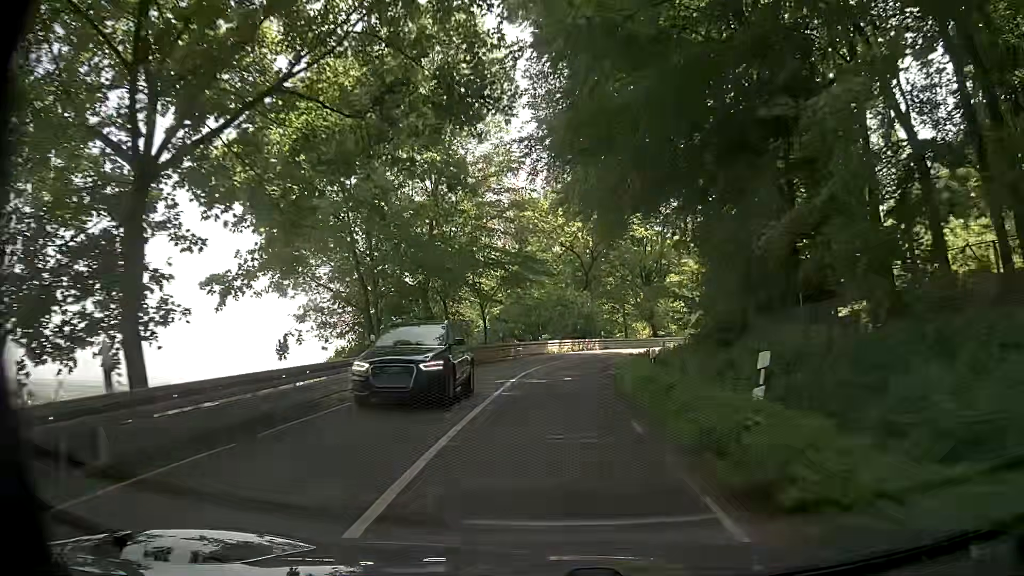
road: secondary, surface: asphalt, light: Day
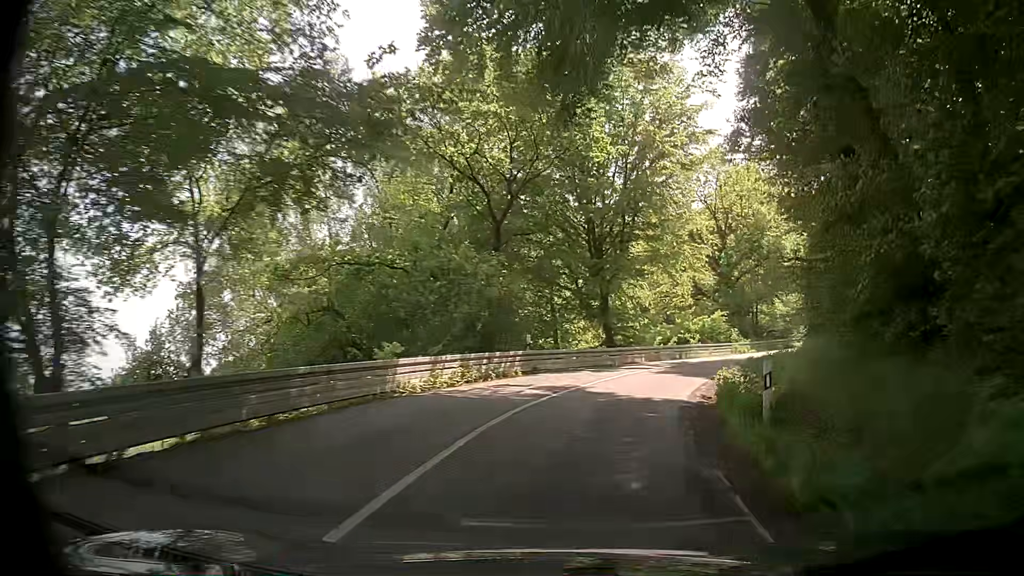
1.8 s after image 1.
(+0.8, +25.1) m; +8°
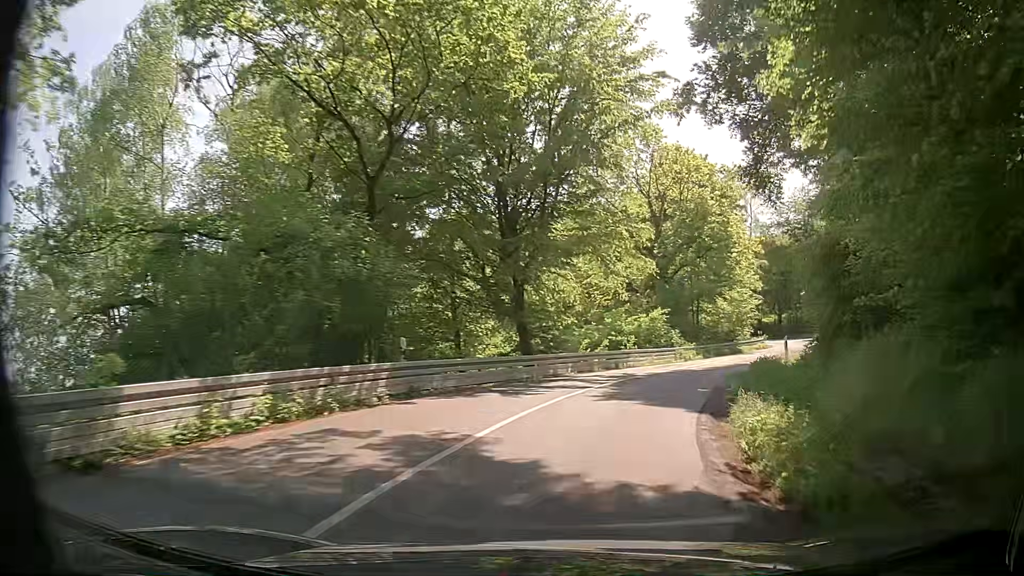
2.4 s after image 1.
(+0.4, +8.1) m; +6°
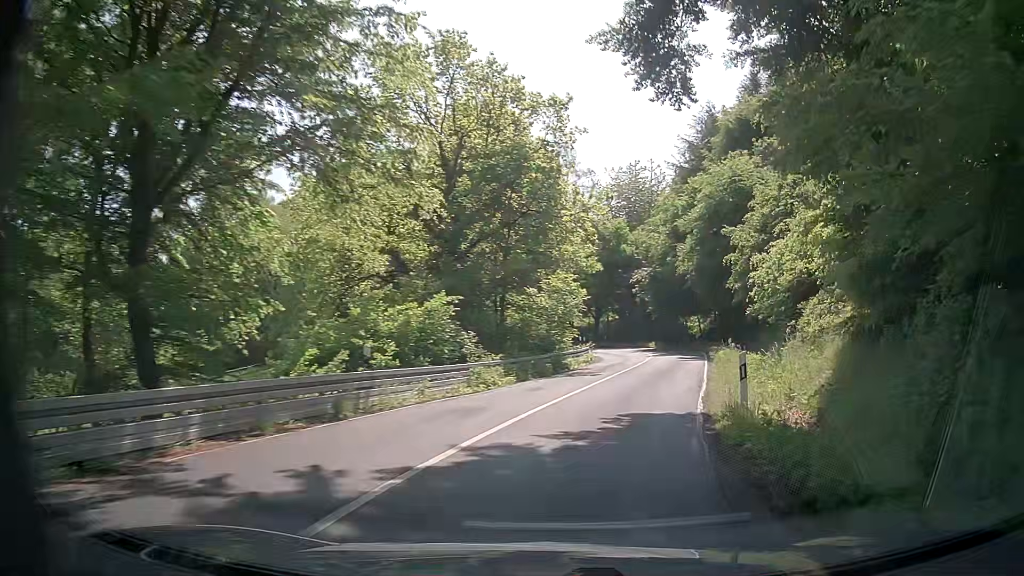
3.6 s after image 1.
(+2.6, +15.7) m; +18°
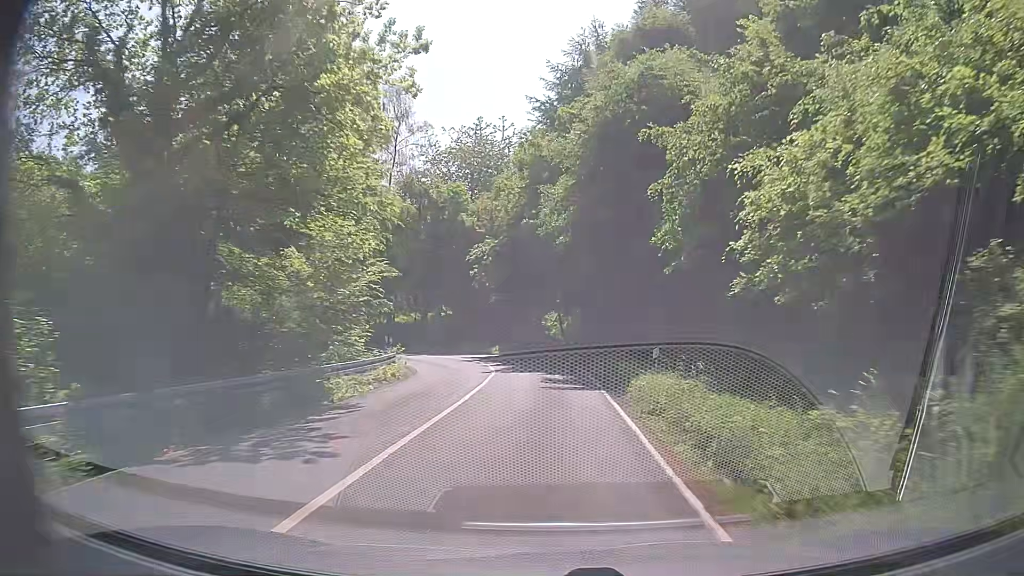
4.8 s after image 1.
(+2.2, +15.4) m; +14°
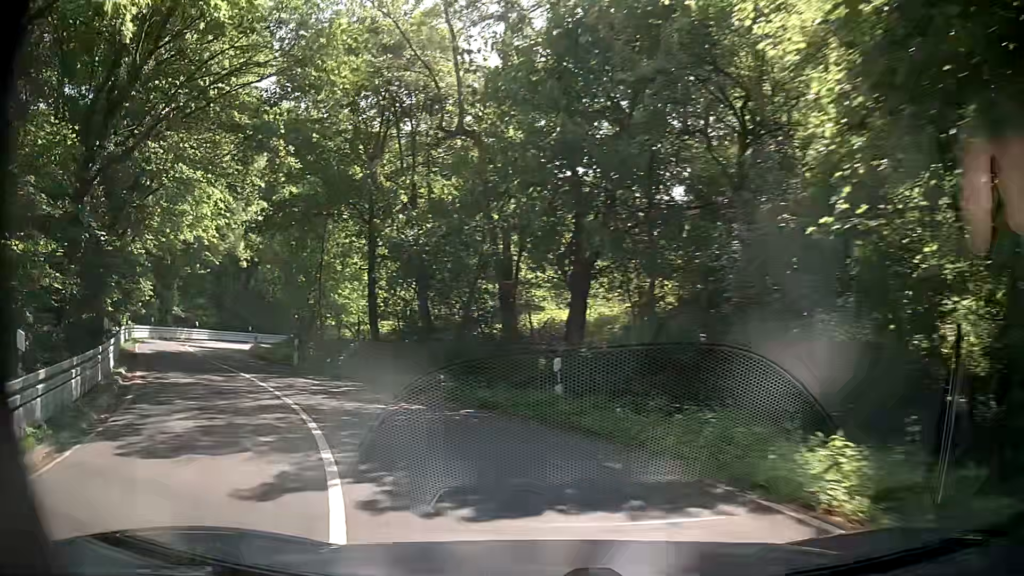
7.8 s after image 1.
(-2.7, +32.2) m; -21°
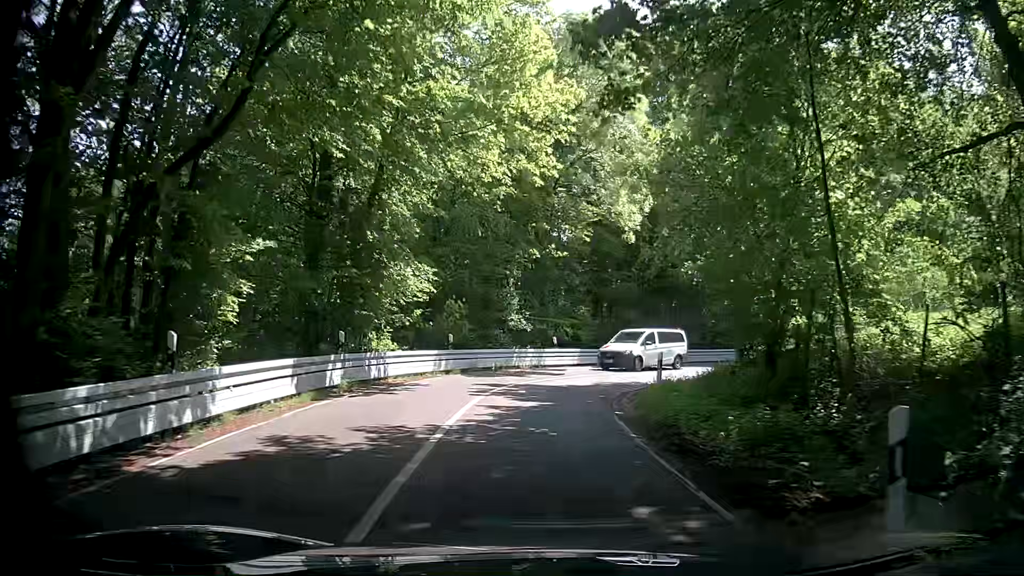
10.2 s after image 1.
(-7.9, +19.5) m; -36°
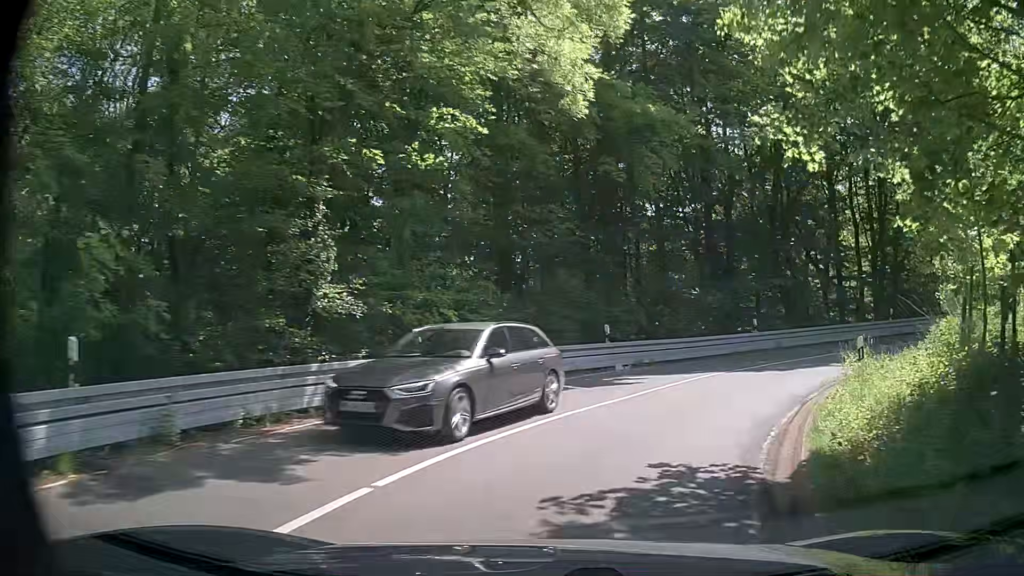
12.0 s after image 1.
(+0.8, +17.0) m; +9°
